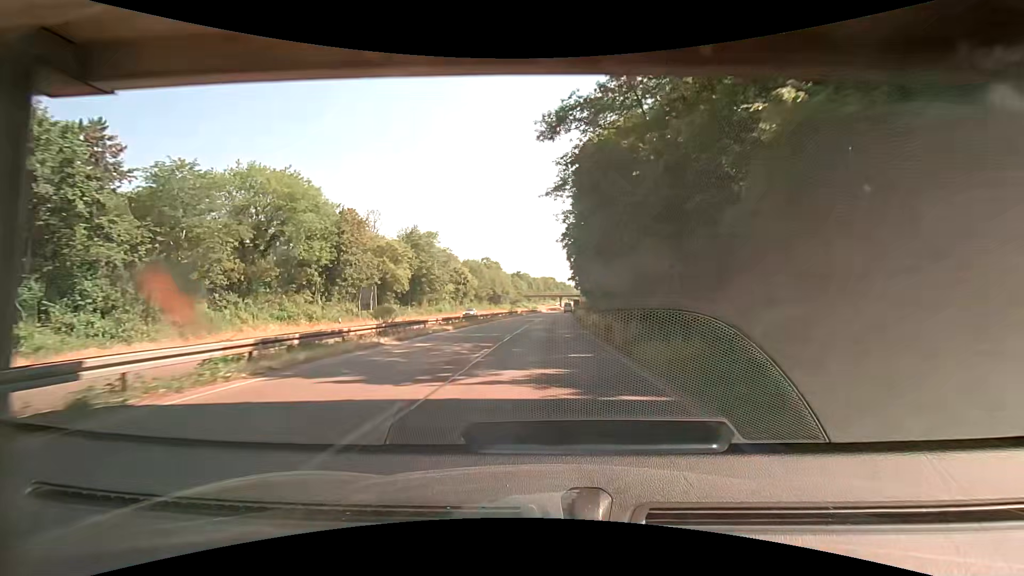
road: trunk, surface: asphalt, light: Day
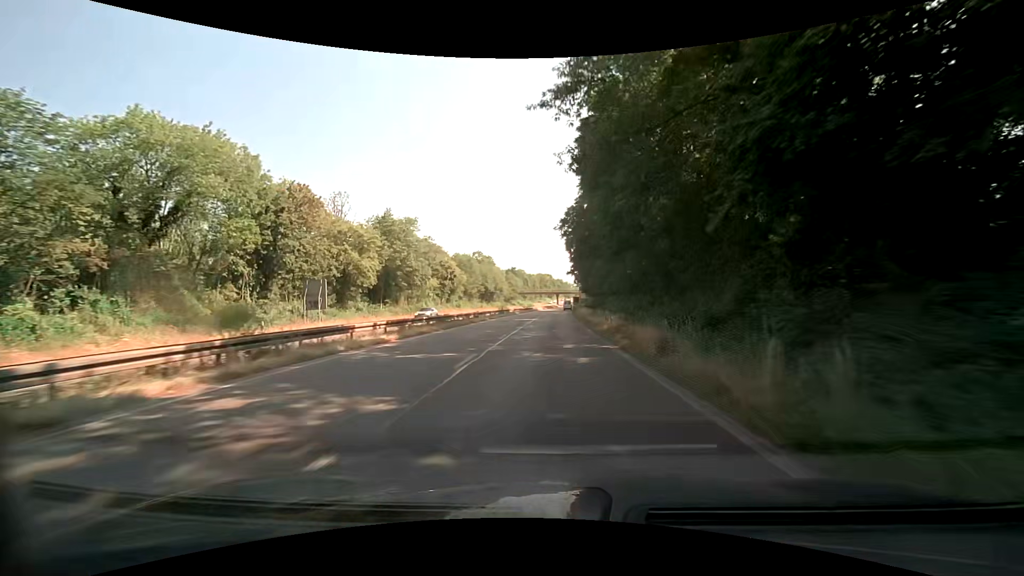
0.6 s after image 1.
(0.0, +11.4) m; 0°
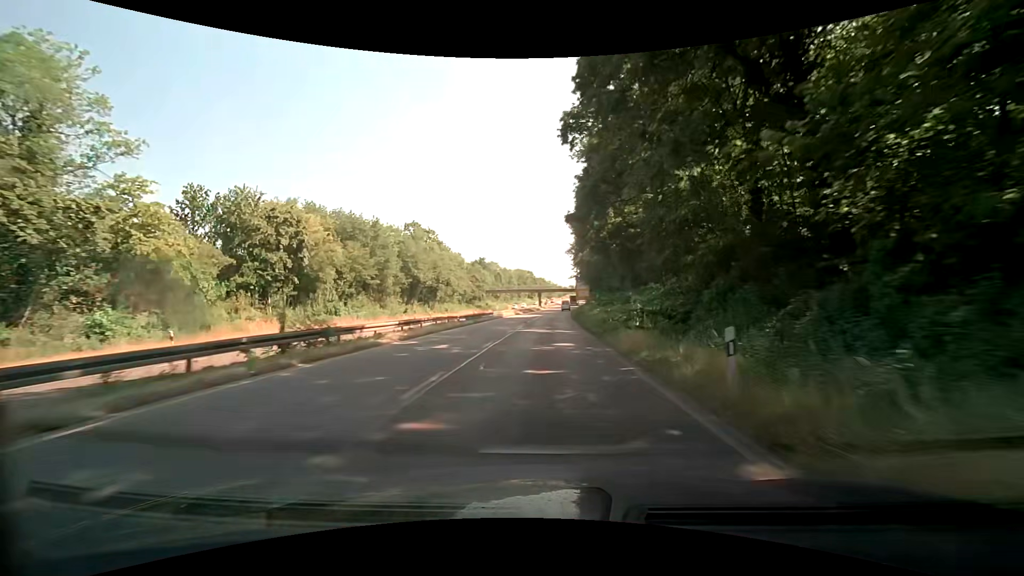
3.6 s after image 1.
(+1.3, +56.8) m; +2°
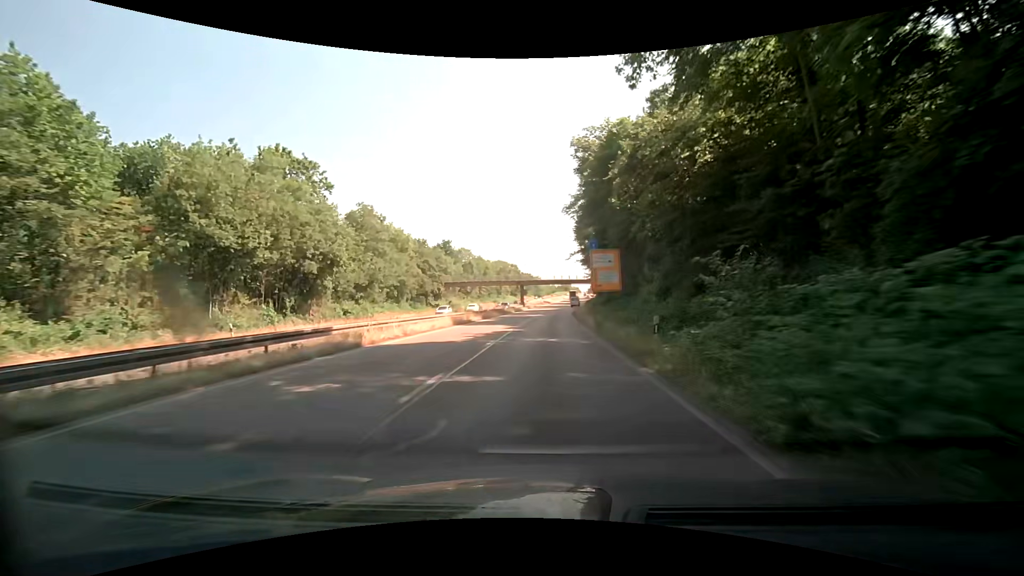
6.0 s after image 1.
(+0.4, +45.0) m; +1°
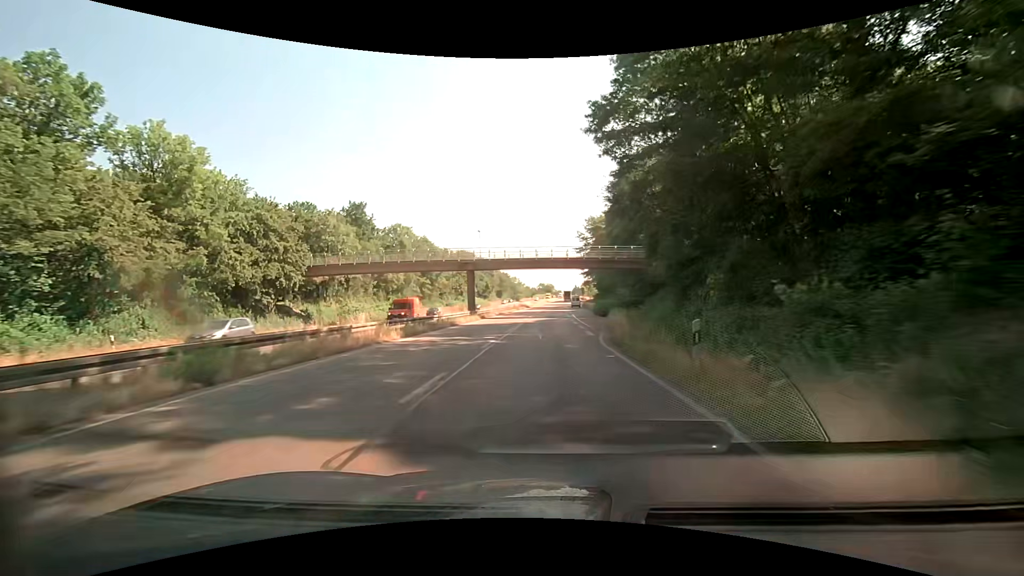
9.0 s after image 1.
(+0.8, +53.3) m; +2°
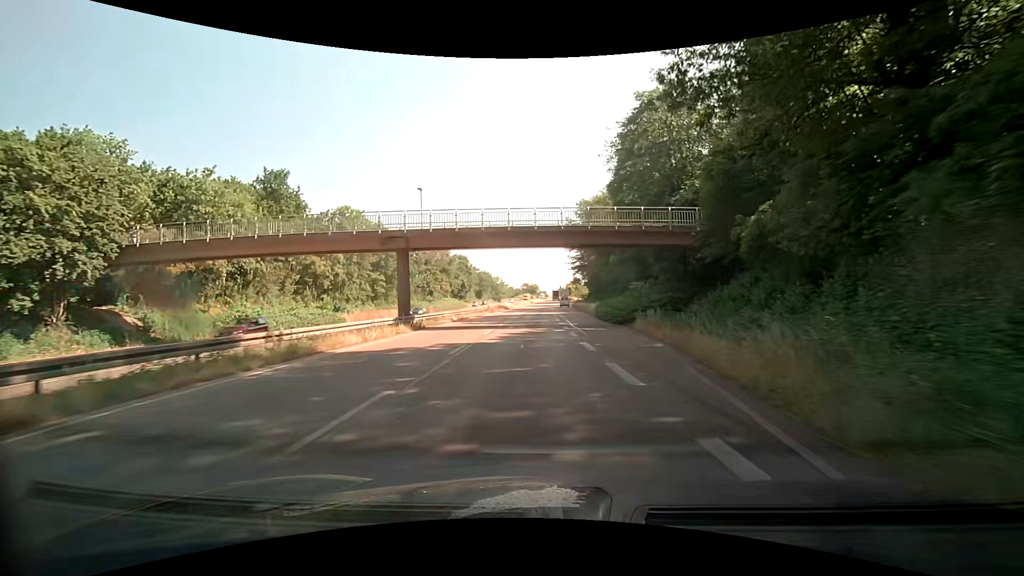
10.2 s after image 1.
(+0.3, +19.9) m; +2°
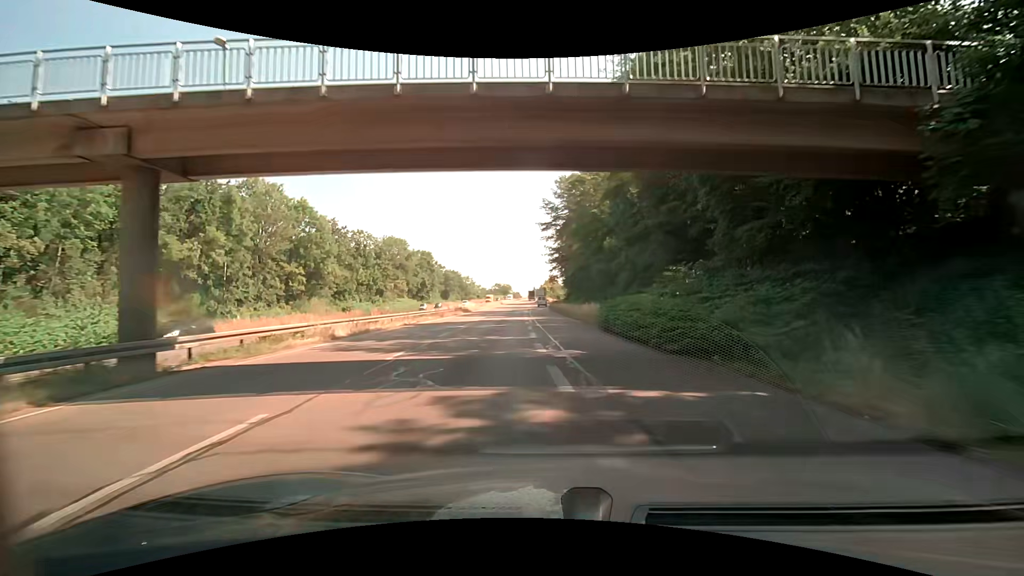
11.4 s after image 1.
(+0.4, +19.1) m; +3°
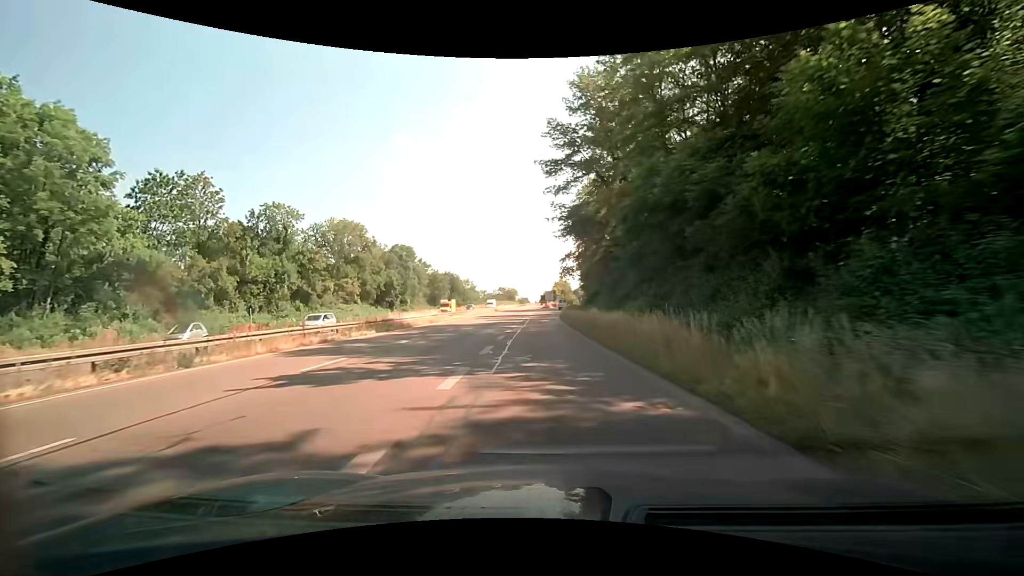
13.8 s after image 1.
(+0.1, +36.3) m; -1°
(0, +10) (0, +20) (0, +30) (0, +40) (0, +50) (0, +60) (0, +70) (0, +80) (+1, +90) (+2, +100) m
